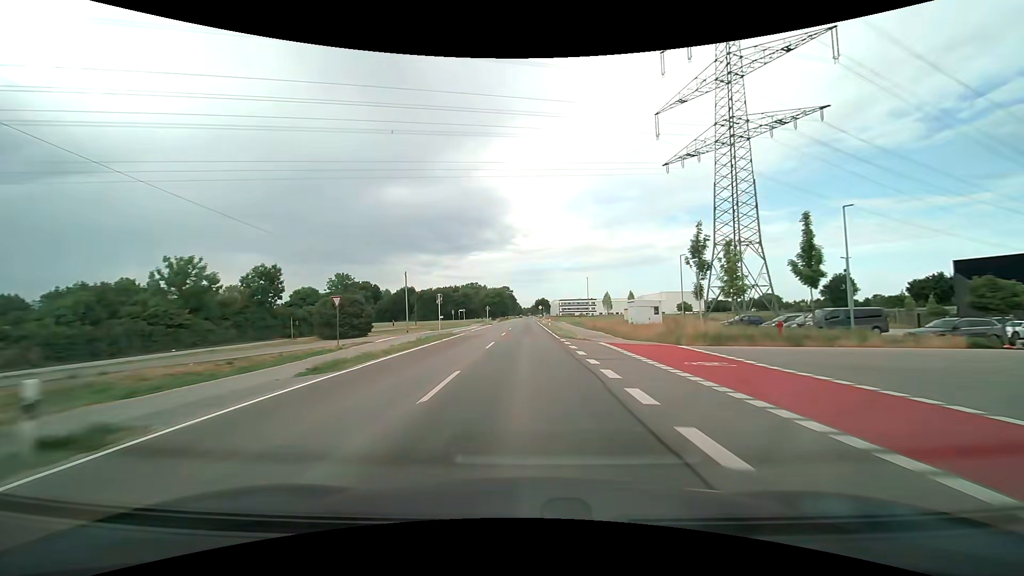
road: tertiary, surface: asphalt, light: Day
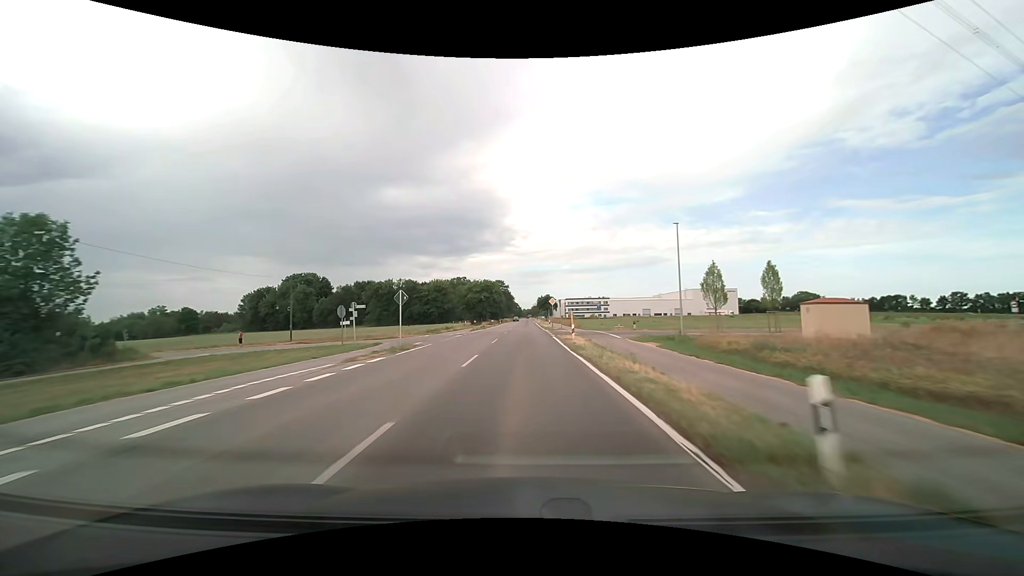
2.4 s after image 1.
(0.0, +54.6) m; 0°
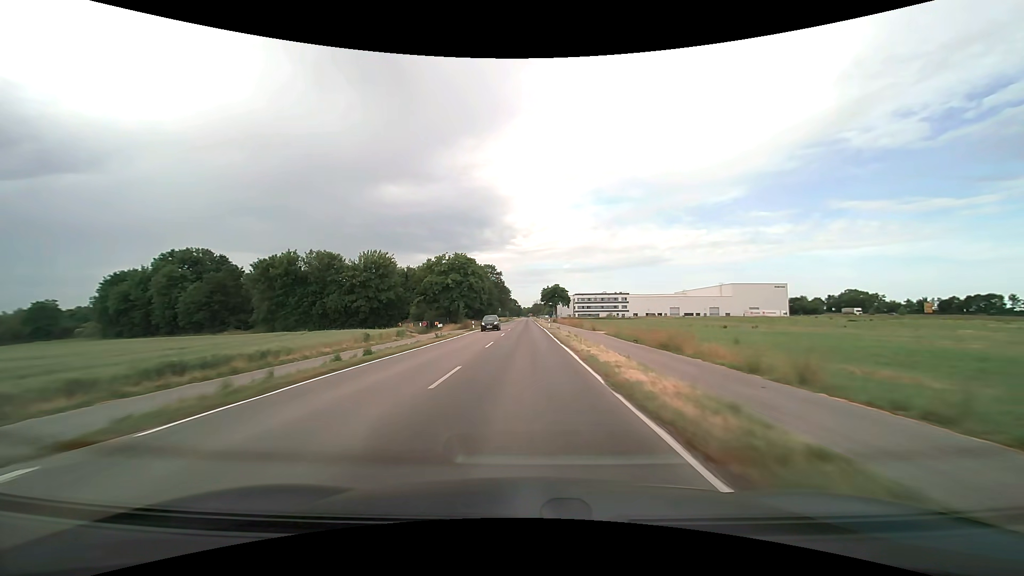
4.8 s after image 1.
(0.0, +54.7) m; 0°
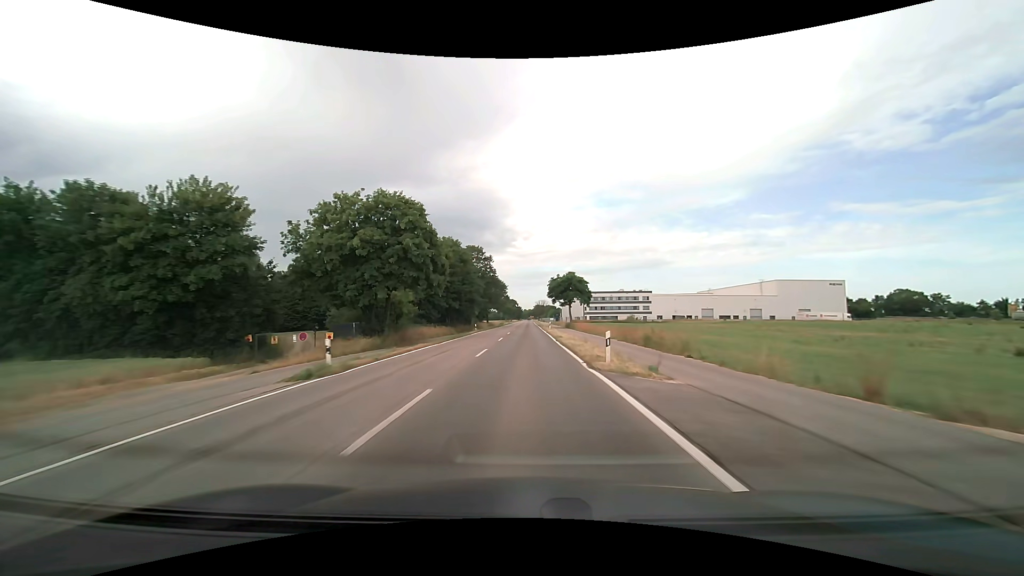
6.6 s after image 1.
(+0.1, +41.2) m; 0°
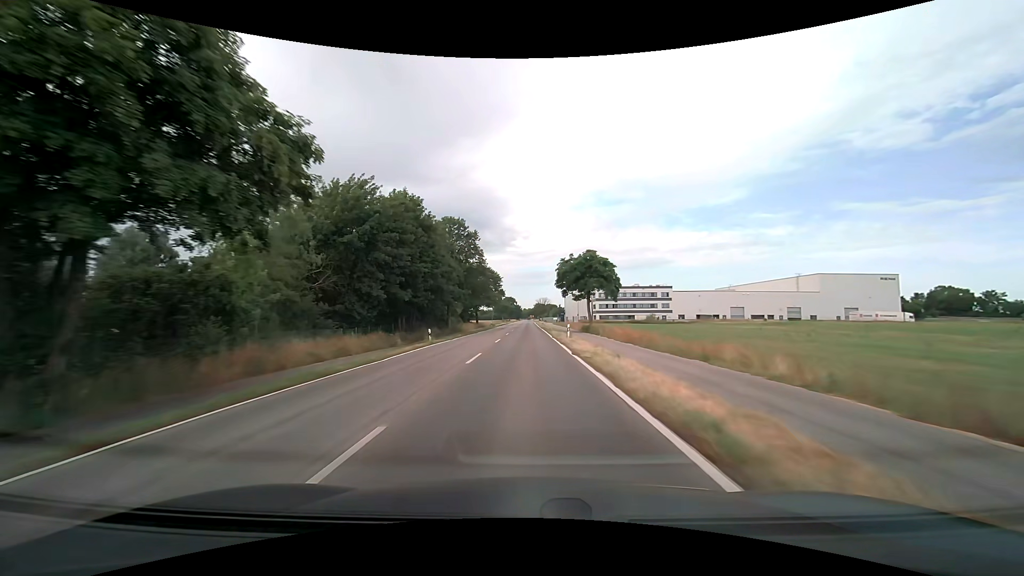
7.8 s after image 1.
(0.0, +27.7) m; 0°
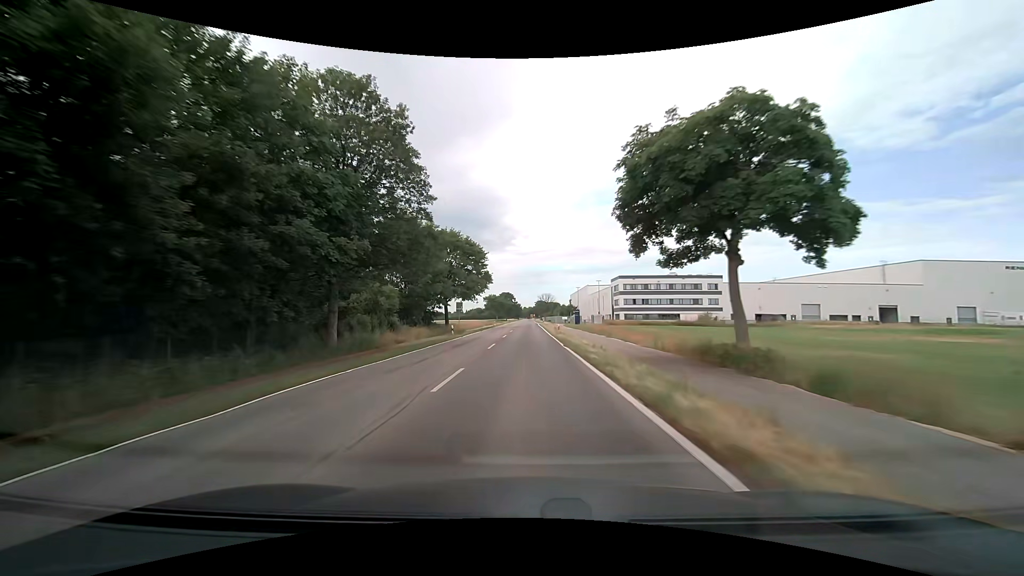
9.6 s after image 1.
(-0.1, +42.4) m; 0°
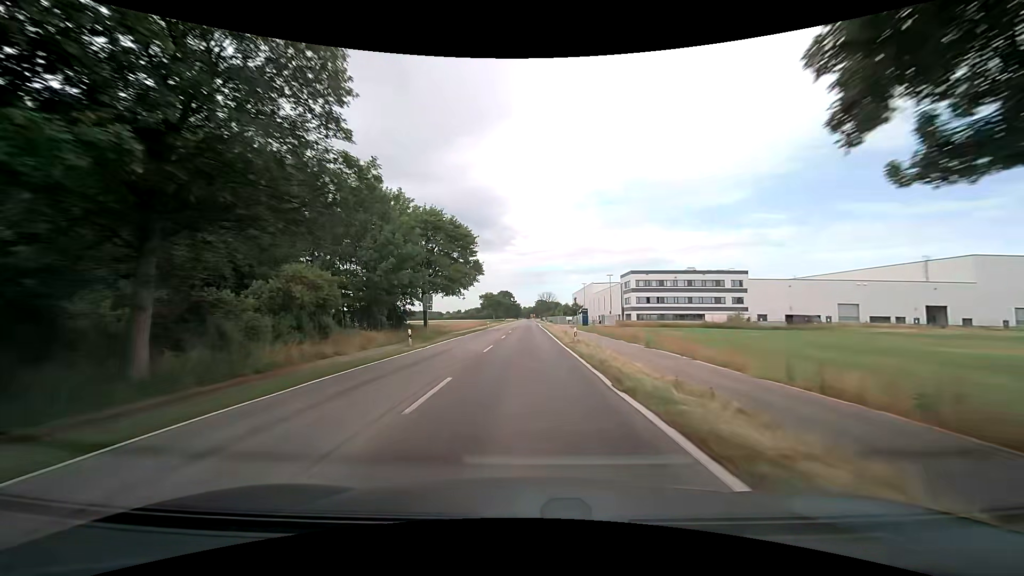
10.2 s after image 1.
(+0.1, +14.3) m; 0°
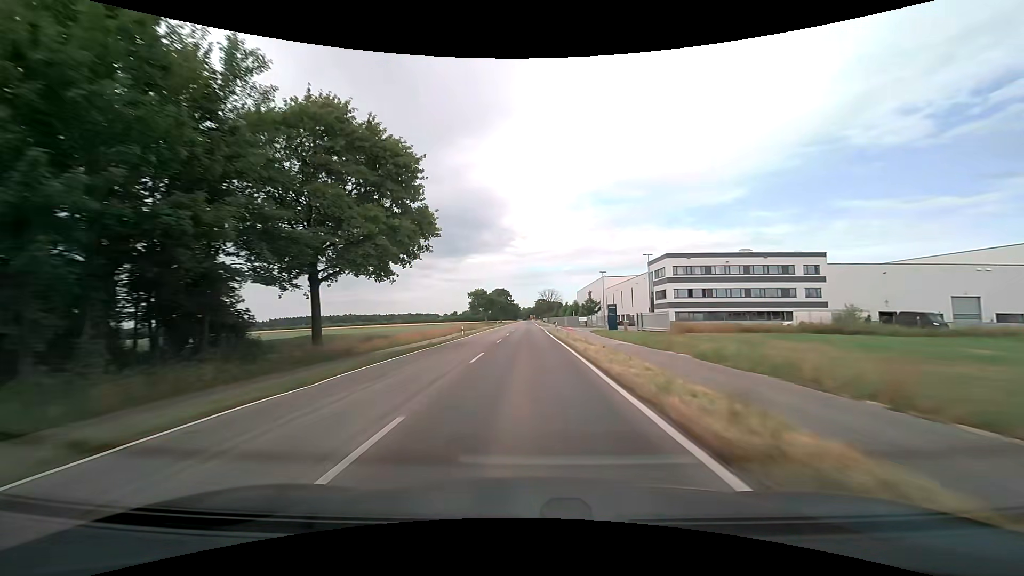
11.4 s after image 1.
(0.0, +29.0) m; 0°
(0, +10) (0, +20) (0, +30) (0, +40) (0, +50) (0, +60) (0, +70) (0, +80) (0, +90) (+1, +100) m
